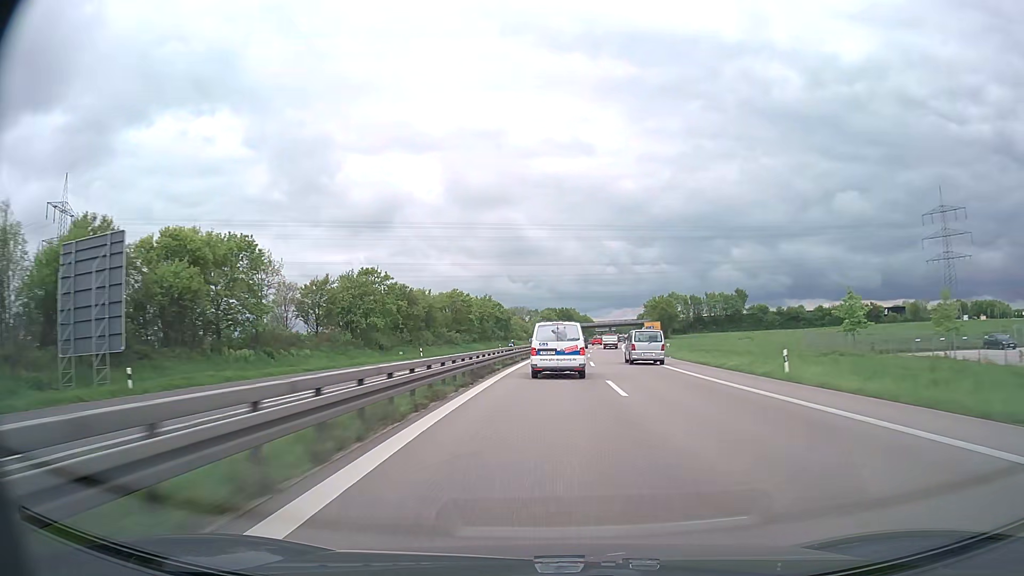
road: trunk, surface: asphalt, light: Day
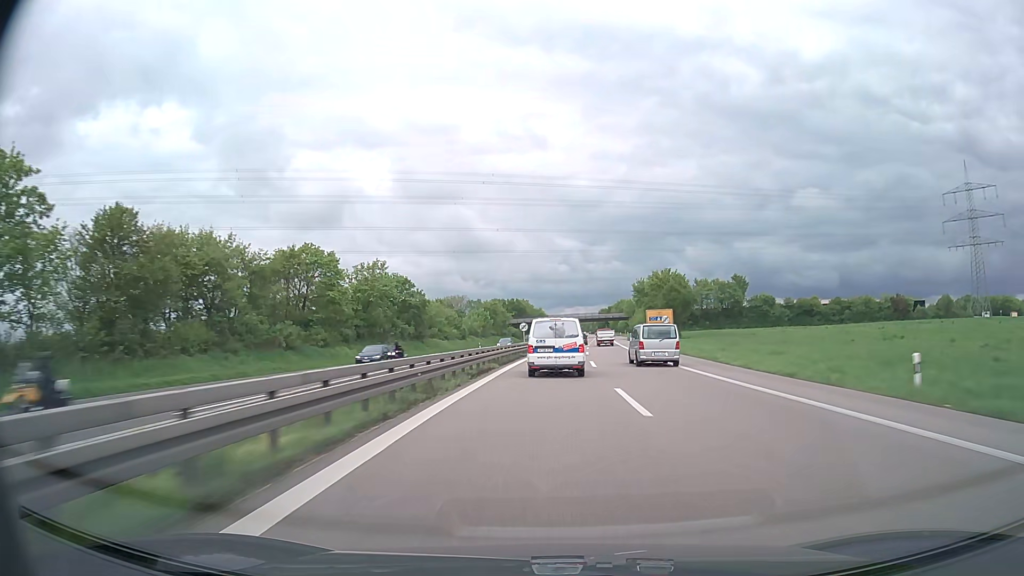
(+2.0, +58.9) m; +4°
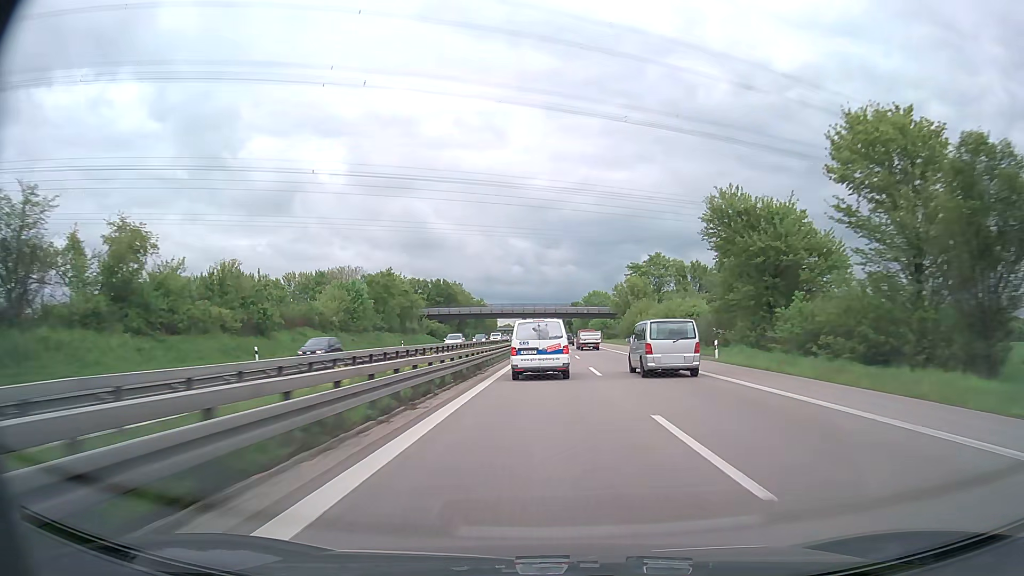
(+2.8, +77.7) m; +4°
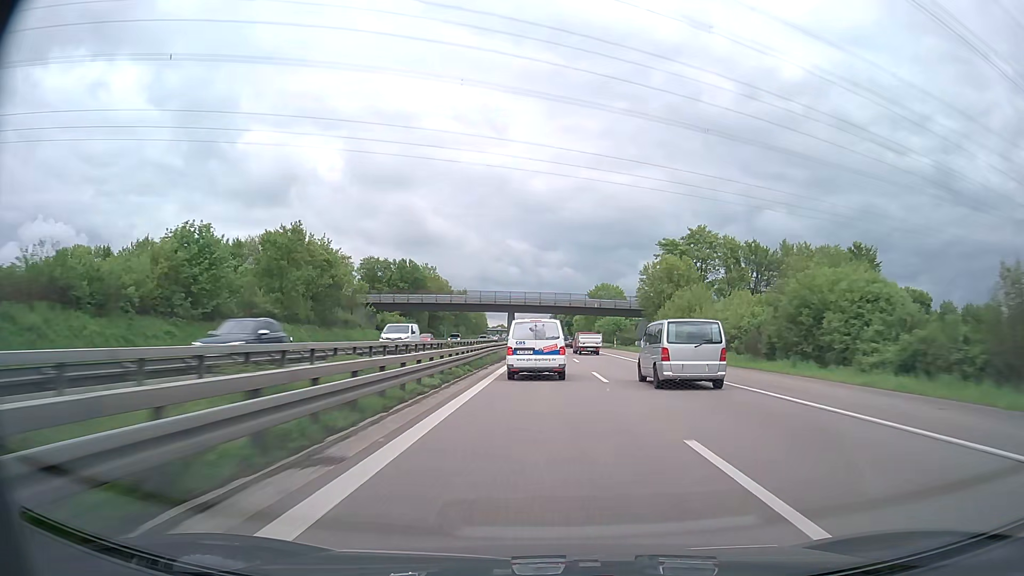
(+0.2, +38.7) m; 0°
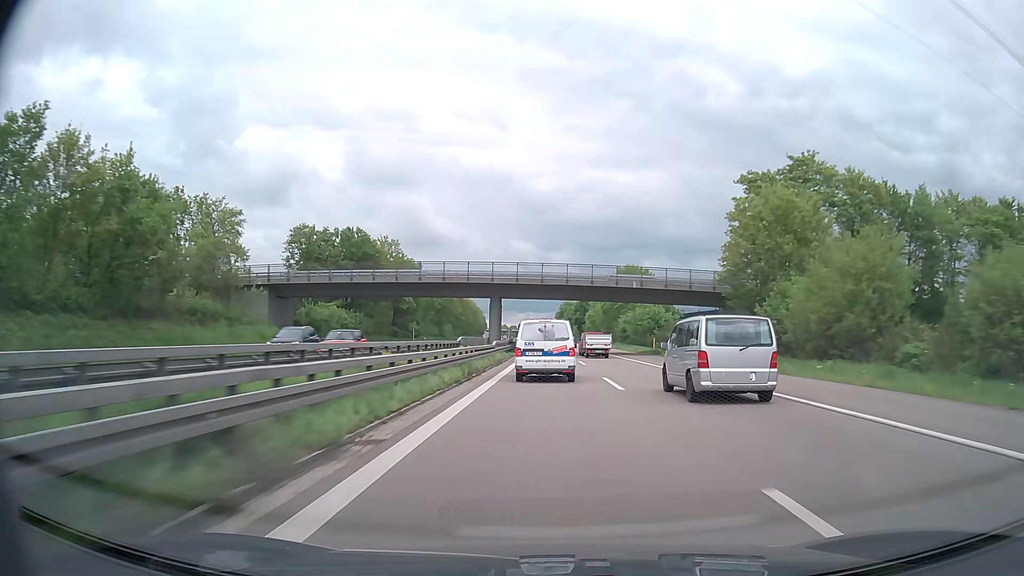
(0.0, +38.9) m; 0°
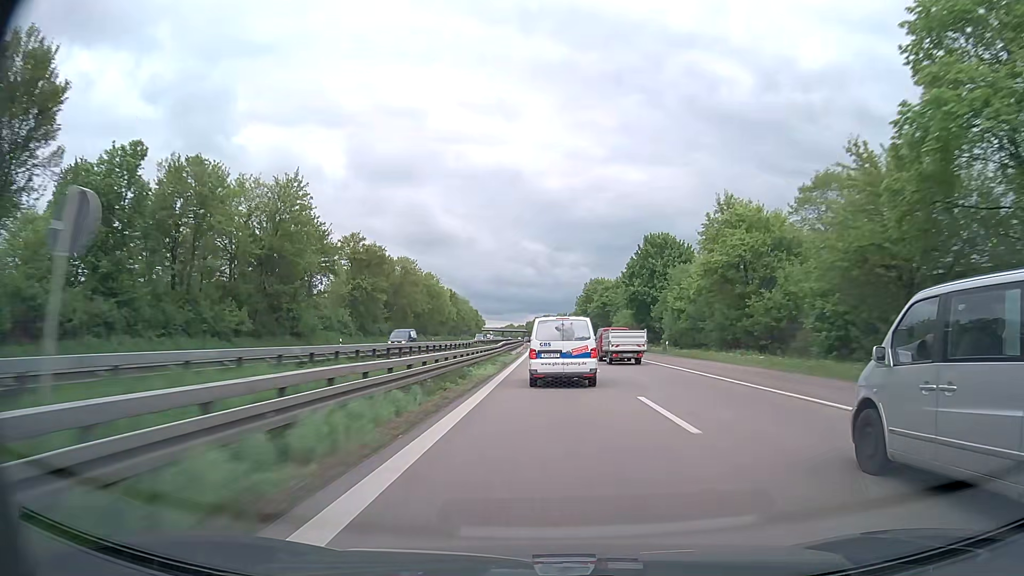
(-0.3, +98.4) m; -1°
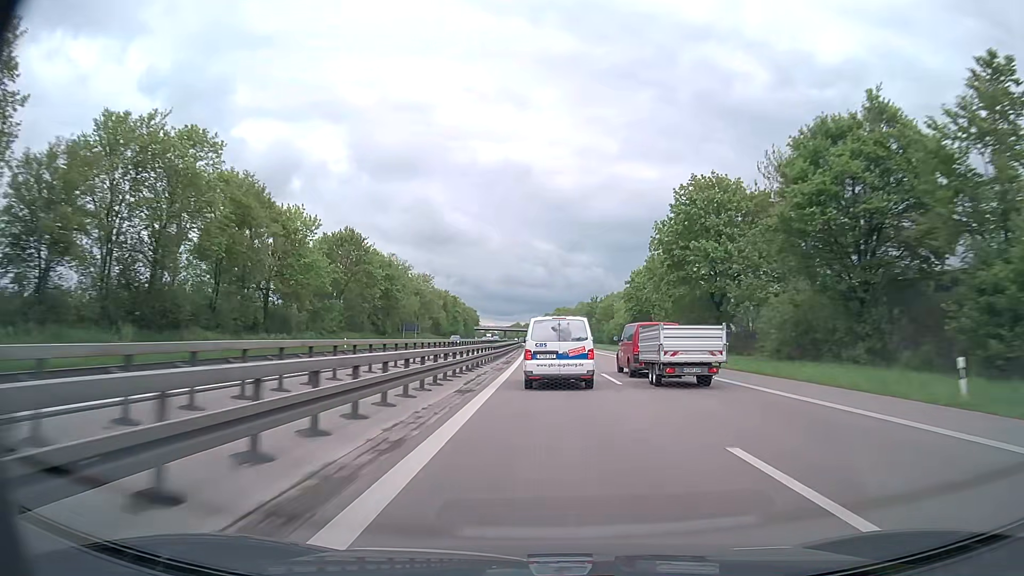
(-0.9, +97.2) m; -1°
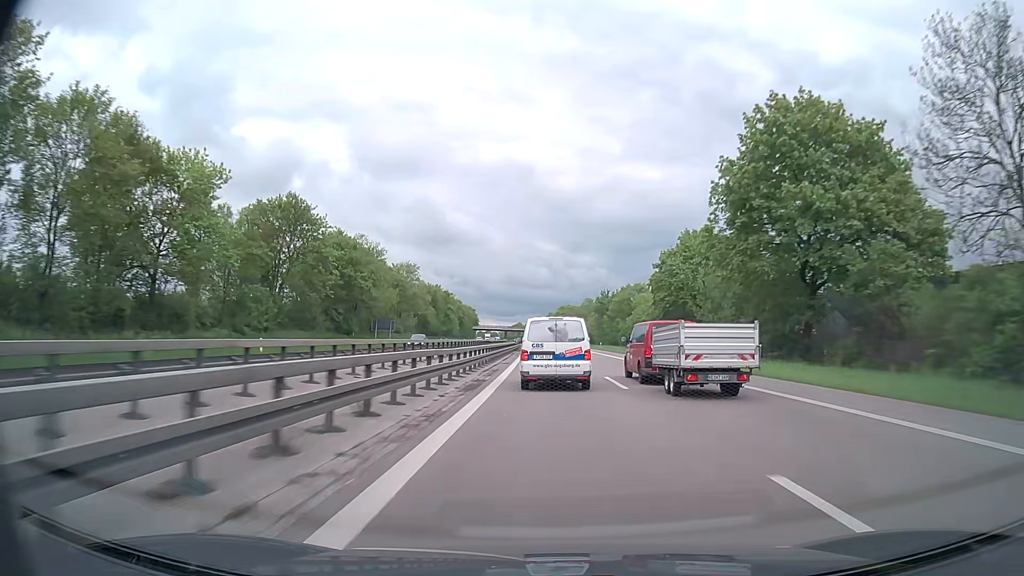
(0.0, +19.7) m; 0°
(0, +10) (0, +20) (0, +30) (0, +40) (0, +50) (-1, +60) (-1, +70) (-1, +80) (-1, +90) (-1, +100) m
